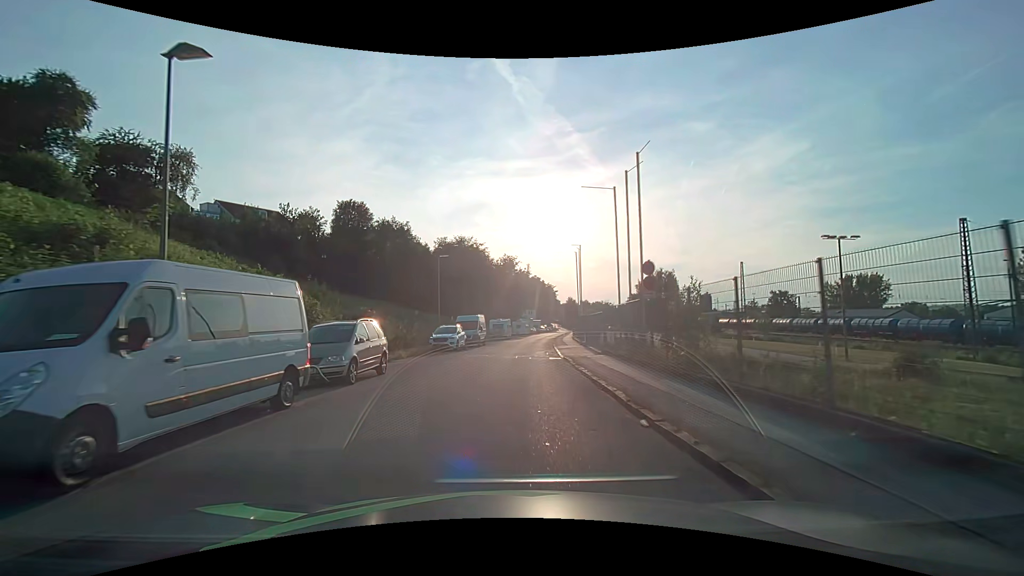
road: residential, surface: asphalt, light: Day
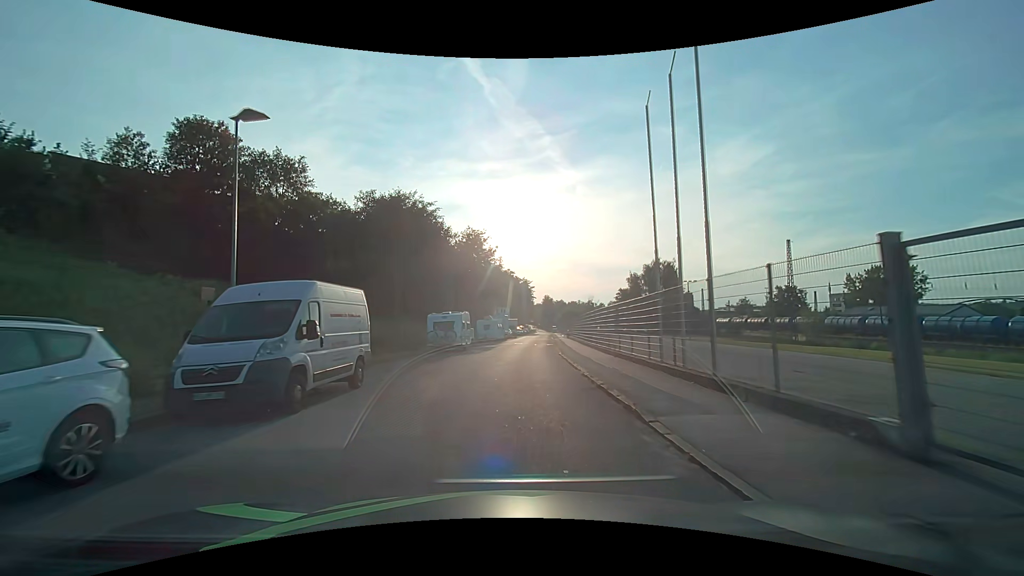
(+0.9, +29.6) m; +3°
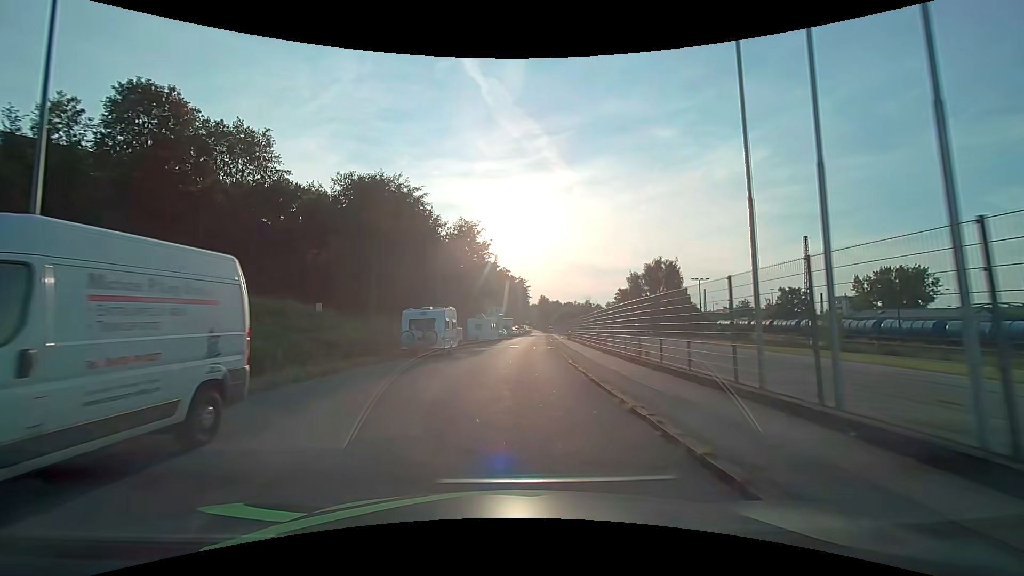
(0.0, +6.0) m; 0°
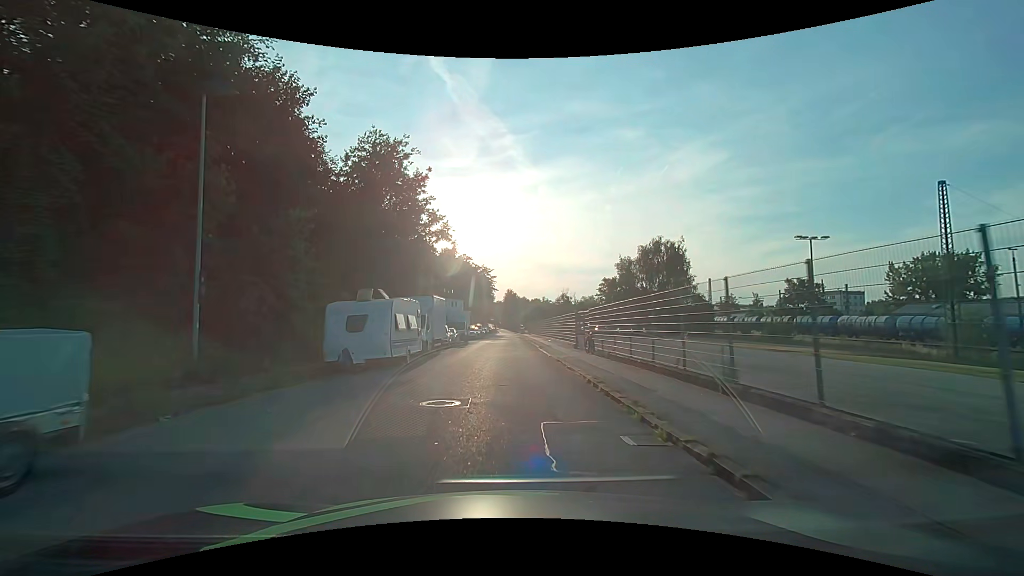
(+1.1, +30.4) m; +5°
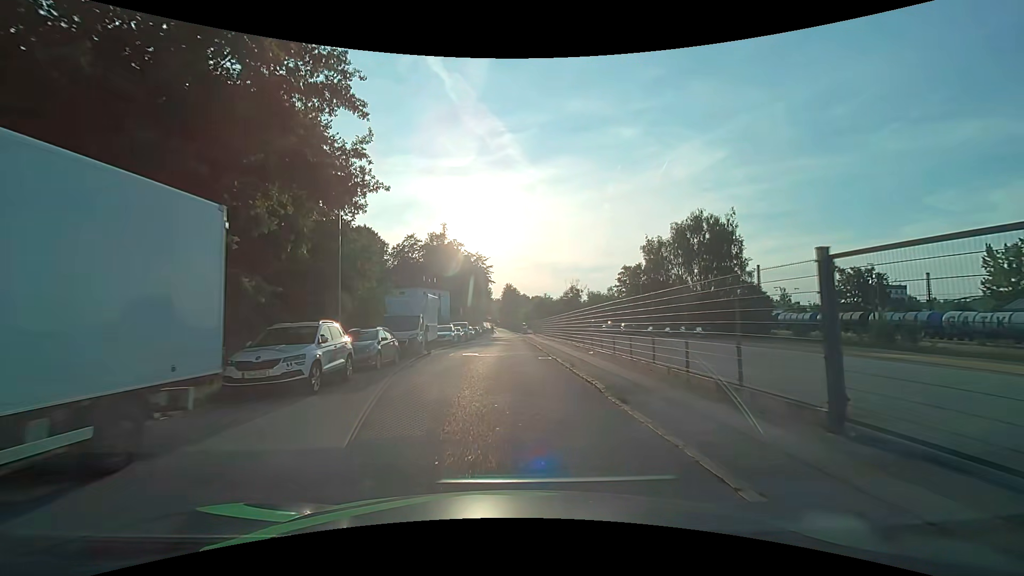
(-0.1, +24.0) m; -1°
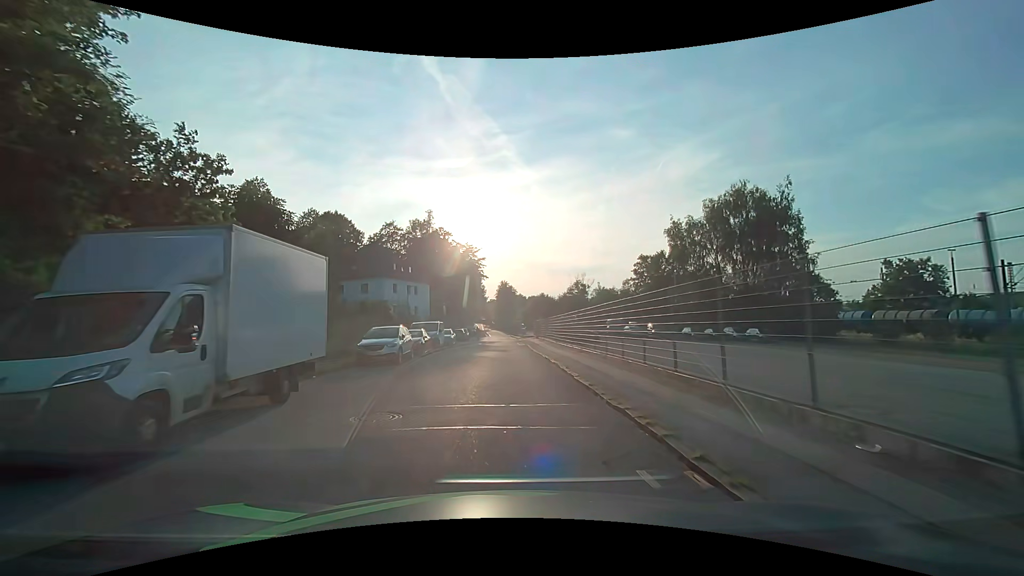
(+0.2, +17.5) m; +1°
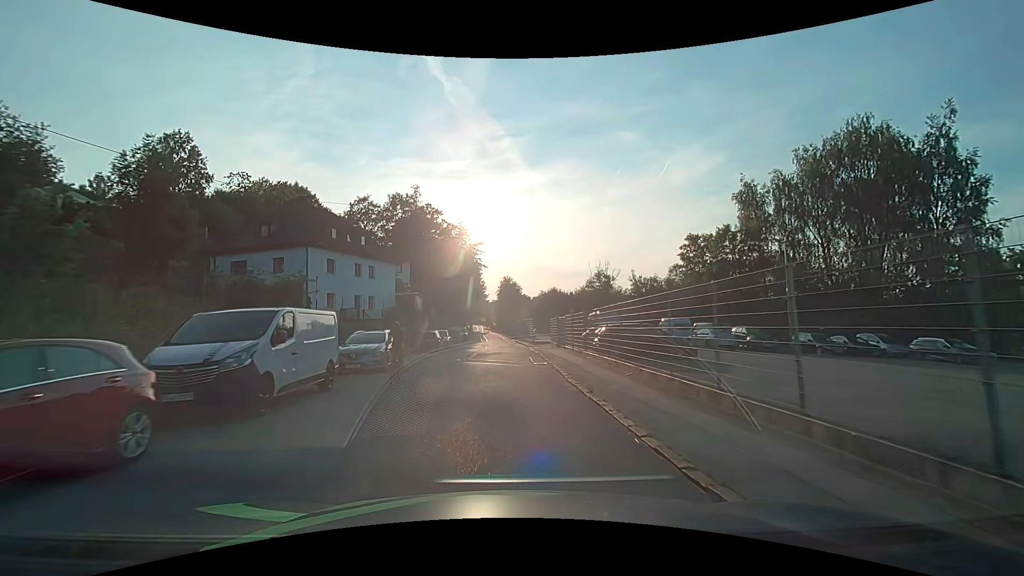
(-0.1, +22.7) m; -1°
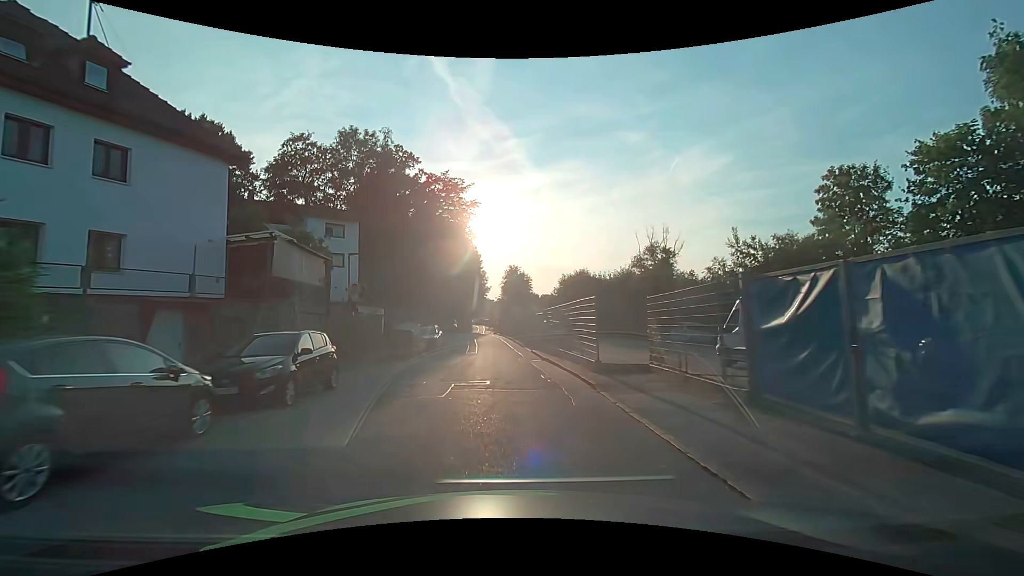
(-0.2, +28.8) m; -1°
